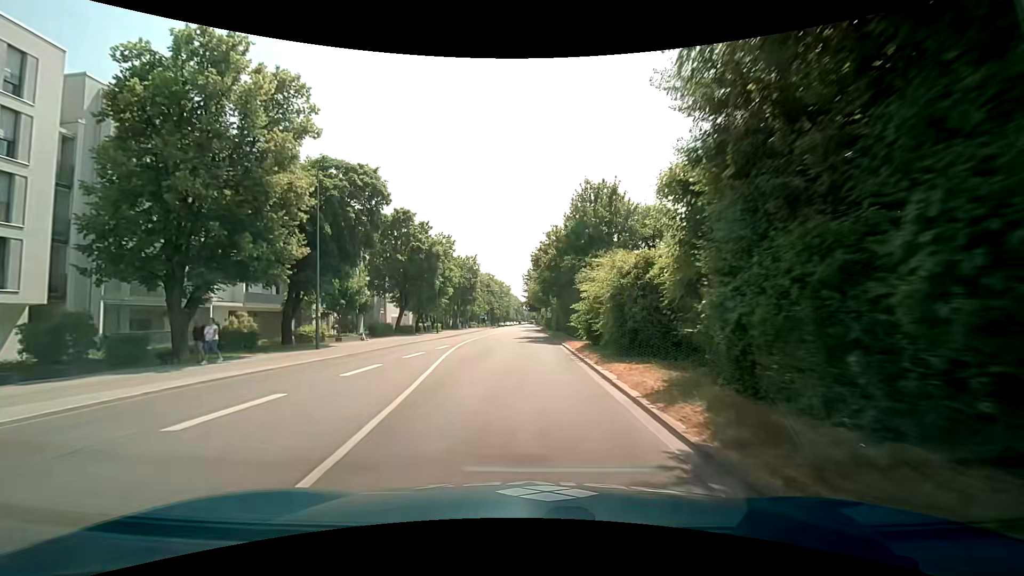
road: secondary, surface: asphalt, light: Day
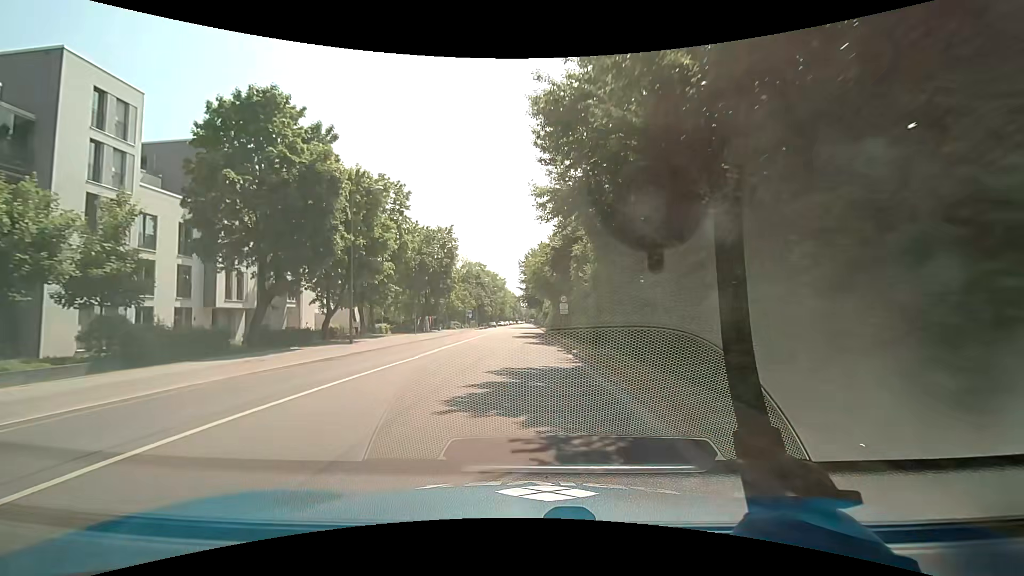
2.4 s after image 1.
(+0.5, +30.4) m; +1°
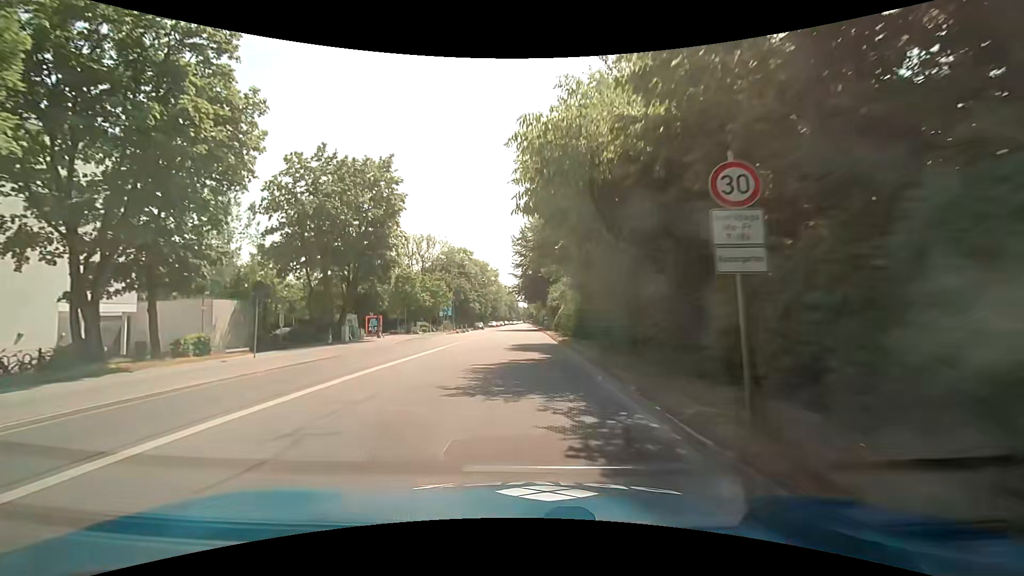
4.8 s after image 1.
(+0.2, +30.5) m; 0°
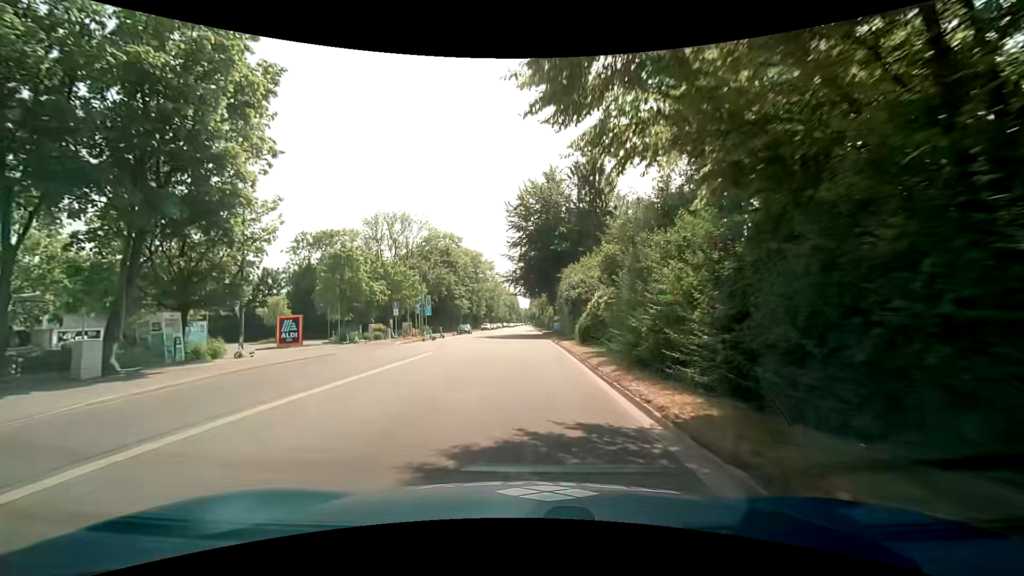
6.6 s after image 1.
(0.0, +22.9) m; 0°
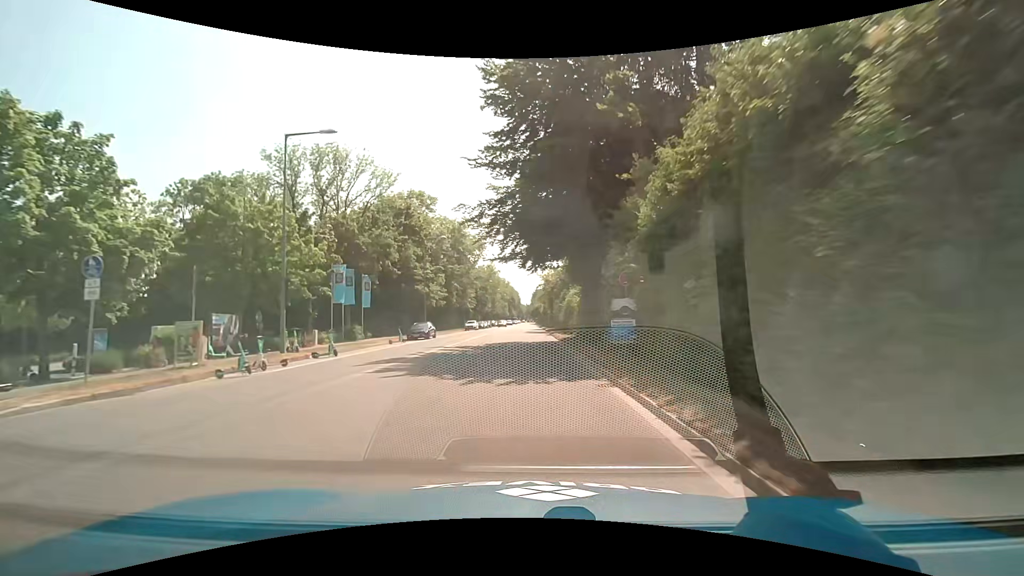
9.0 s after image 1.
(-0.3, +30.4) m; 0°
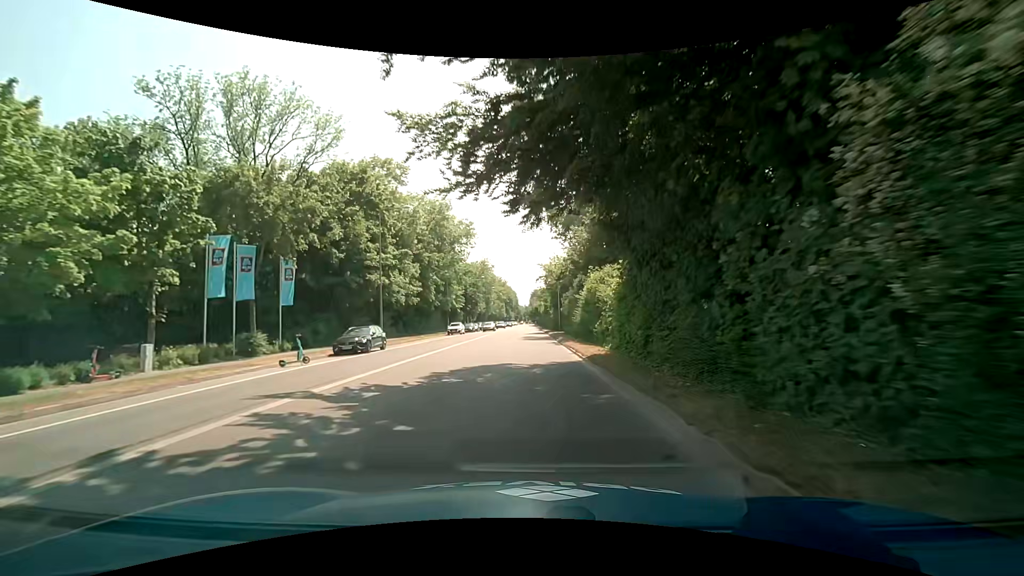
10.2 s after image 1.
(0.0, +15.2) m; 0°
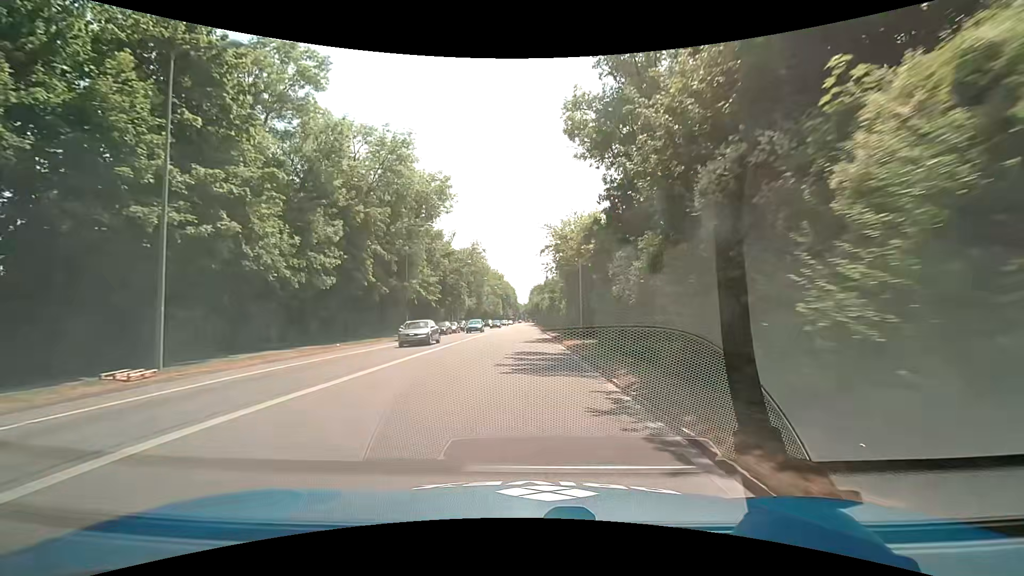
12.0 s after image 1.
(-0.1, +22.8) m; 0°
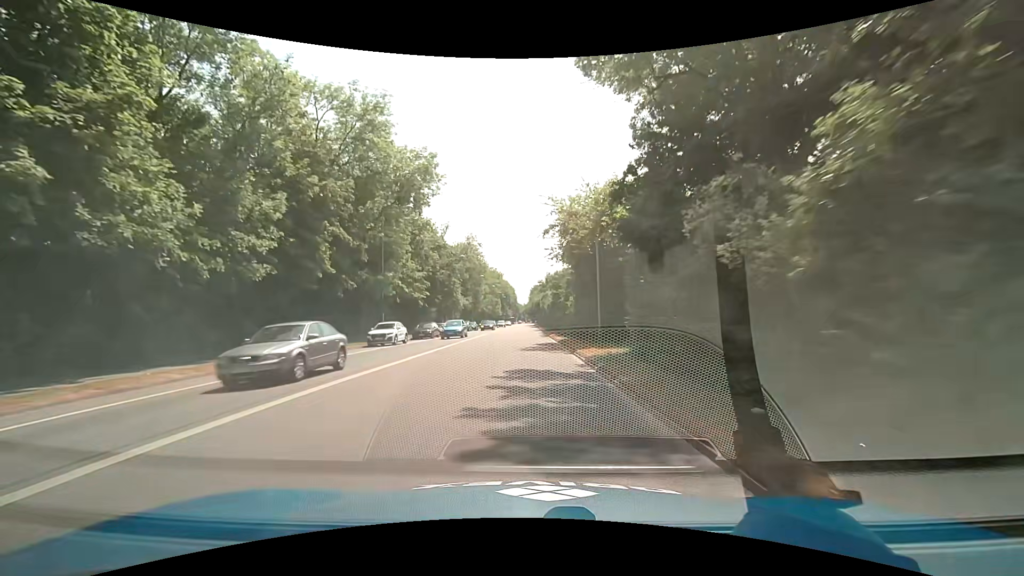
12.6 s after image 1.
(-0.1, +7.6) m; 0°
(0, +10) (0, +20) (0, +30) (0, +40) (0, +50) (0, +60) (0, +70) (0, +80) (0, +90) (0, +100) m
